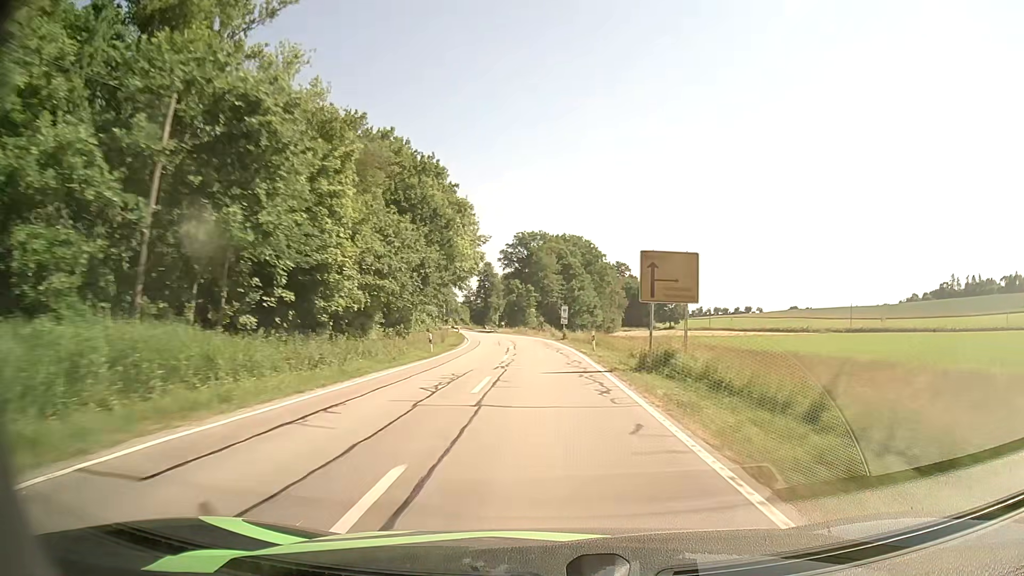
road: secondary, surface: asphalt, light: Day
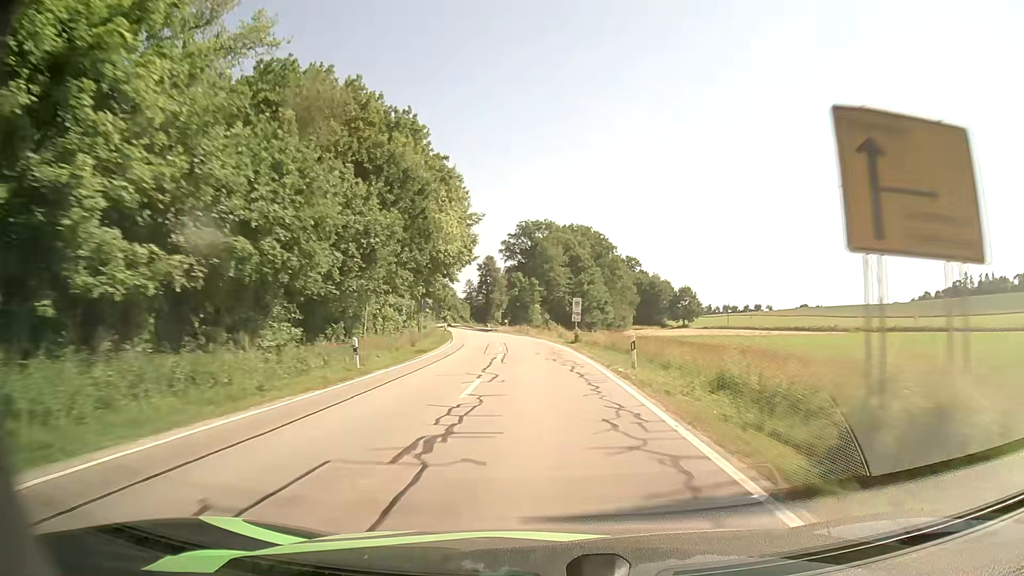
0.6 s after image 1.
(0.0, +13.7) m; -1°
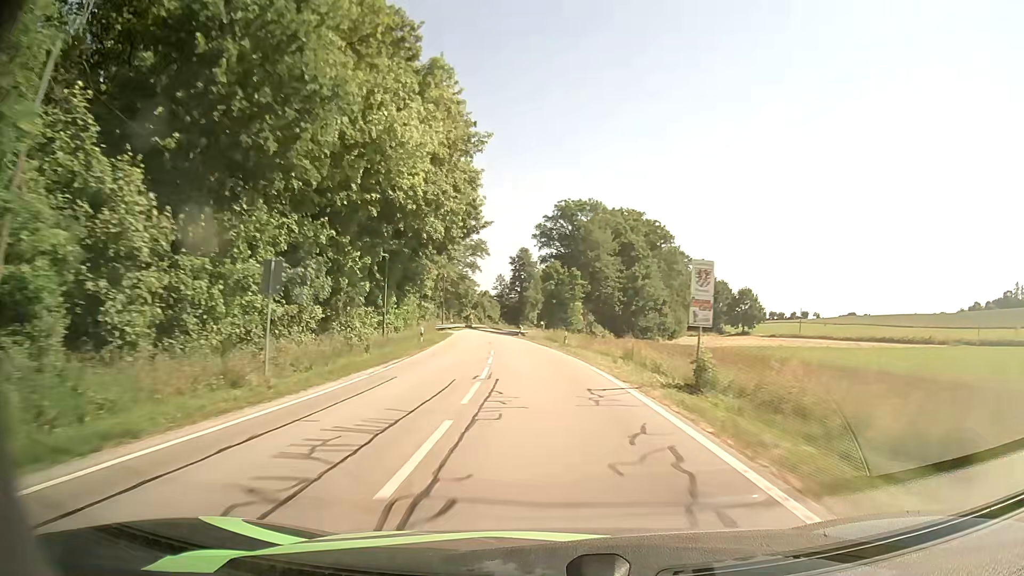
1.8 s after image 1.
(-0.5, +26.7) m; -3°
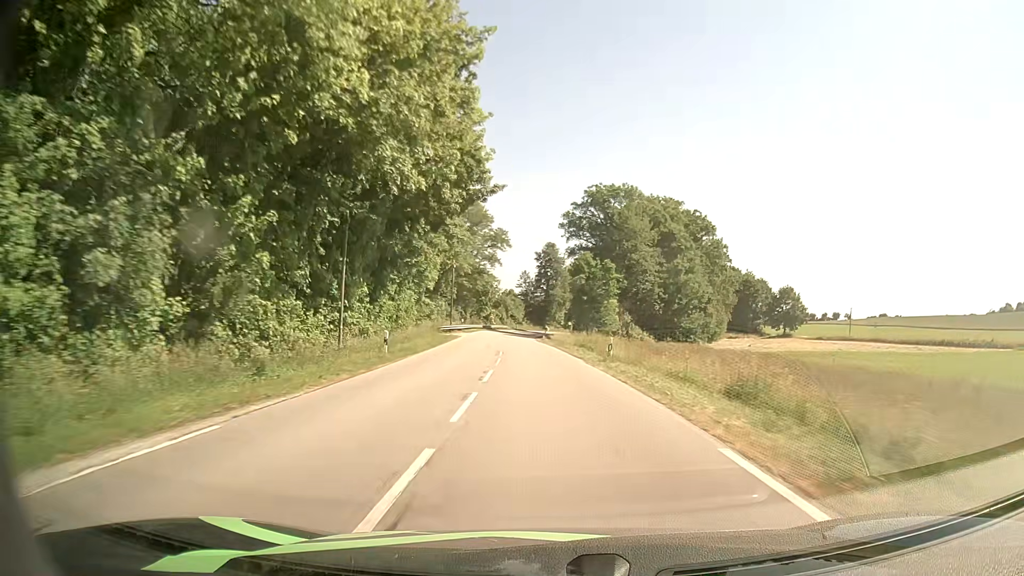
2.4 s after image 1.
(-0.2, +13.2) m; -2°
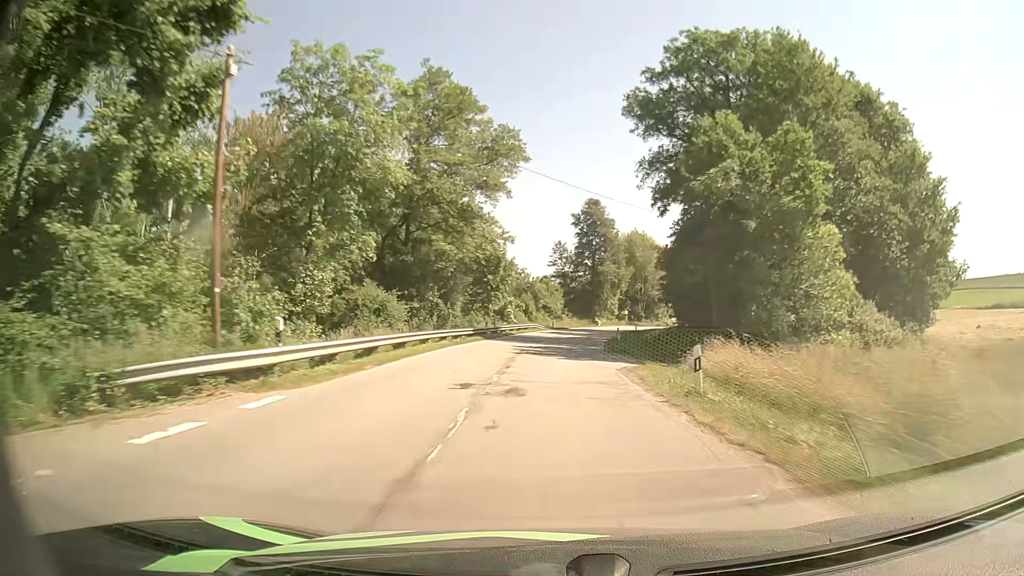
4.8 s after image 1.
(-2.3, +52.8) m; -3°
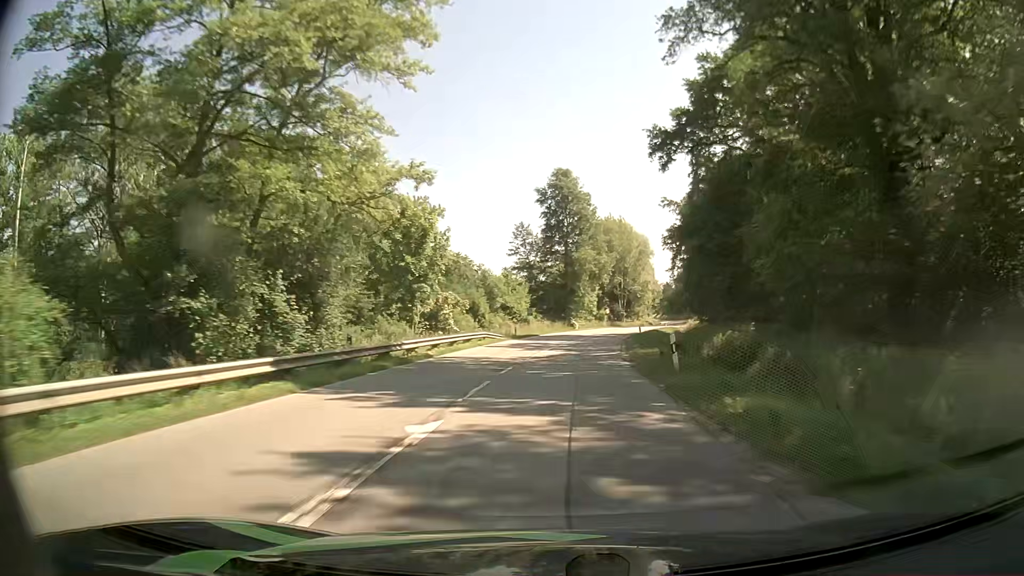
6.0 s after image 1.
(+0.5, +26.1) m; +3°
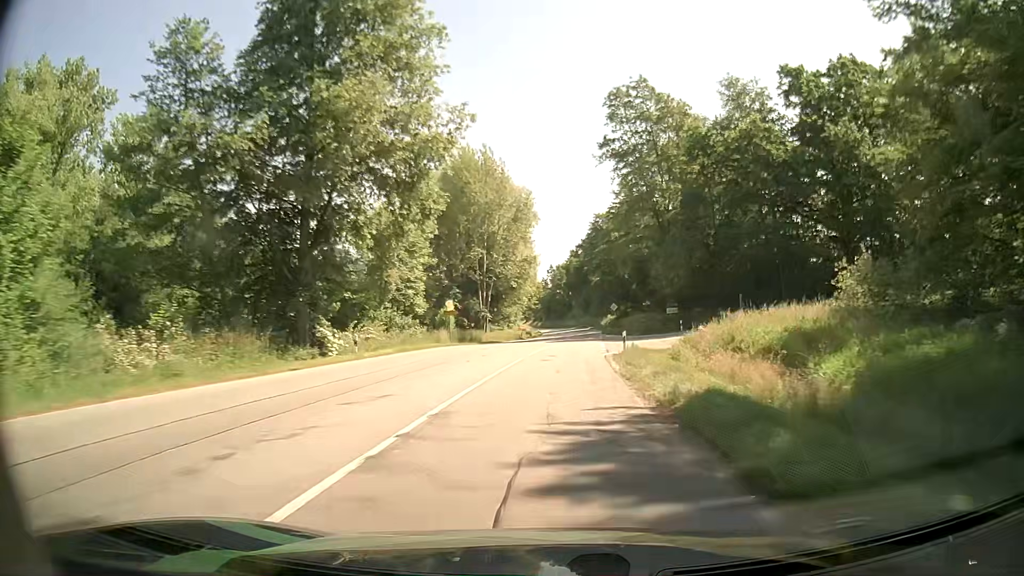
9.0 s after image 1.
(+6.9, +65.1) m; +12°
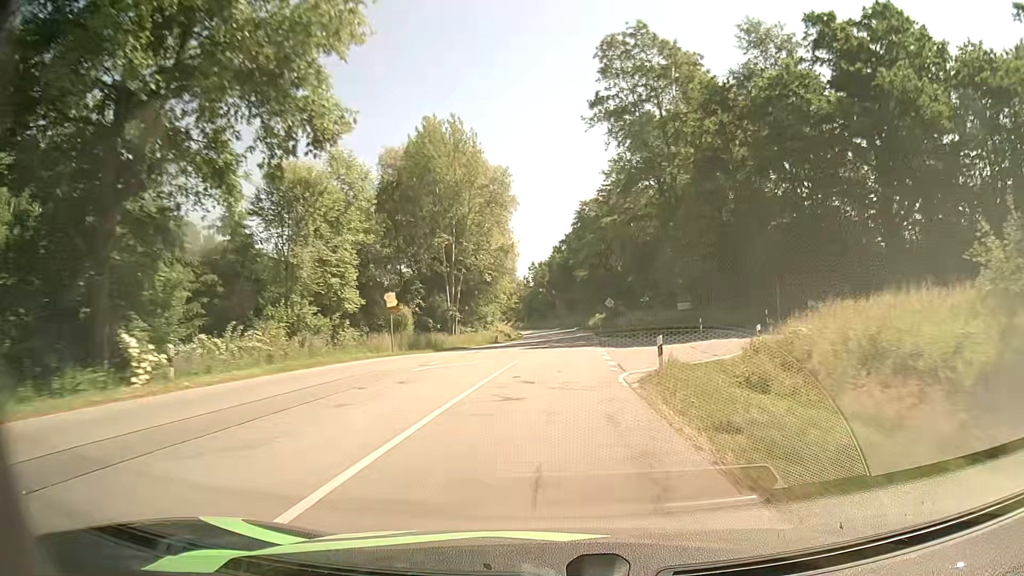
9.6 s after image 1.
(+0.2, +13.4) m; +2°
(0, +10) (0, +20) (+1, +30) (+1, +40) (+2, +50) (+2, +60) (+2, +70) (+3, +80) (+3, +90) (+2, +100) m
